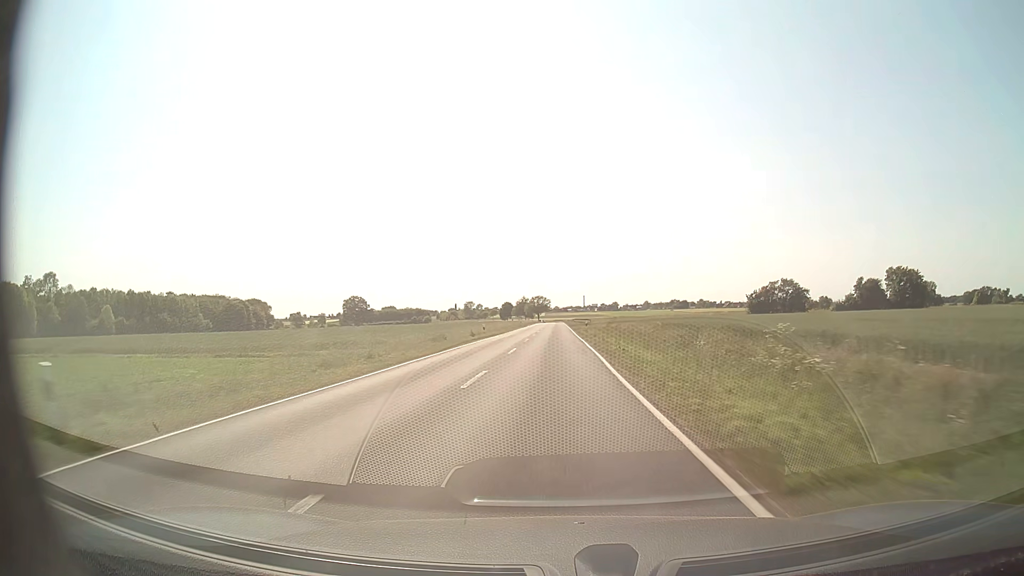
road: secondary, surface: asphalt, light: Day
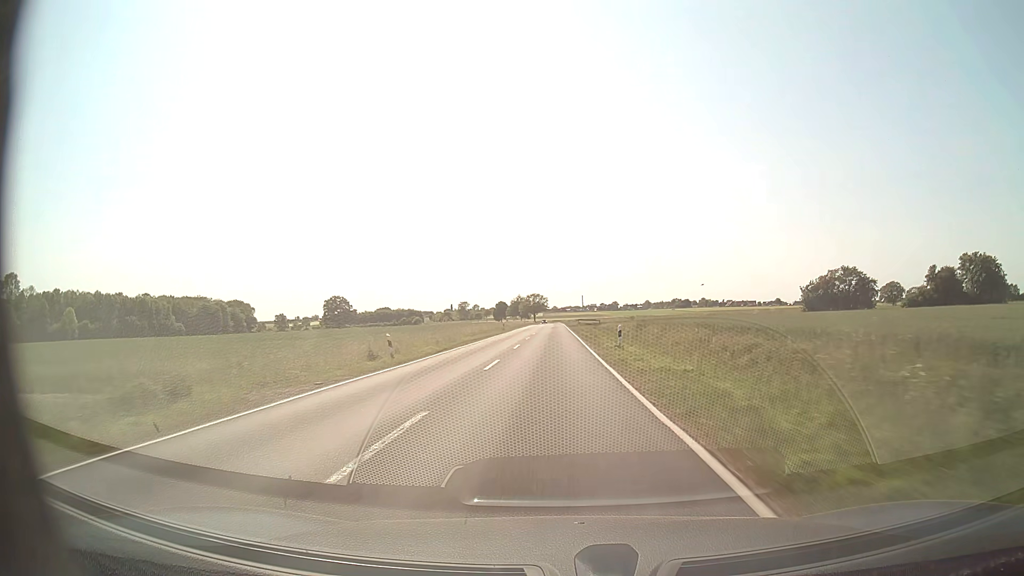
(+0.1, +31.5) m; 0°
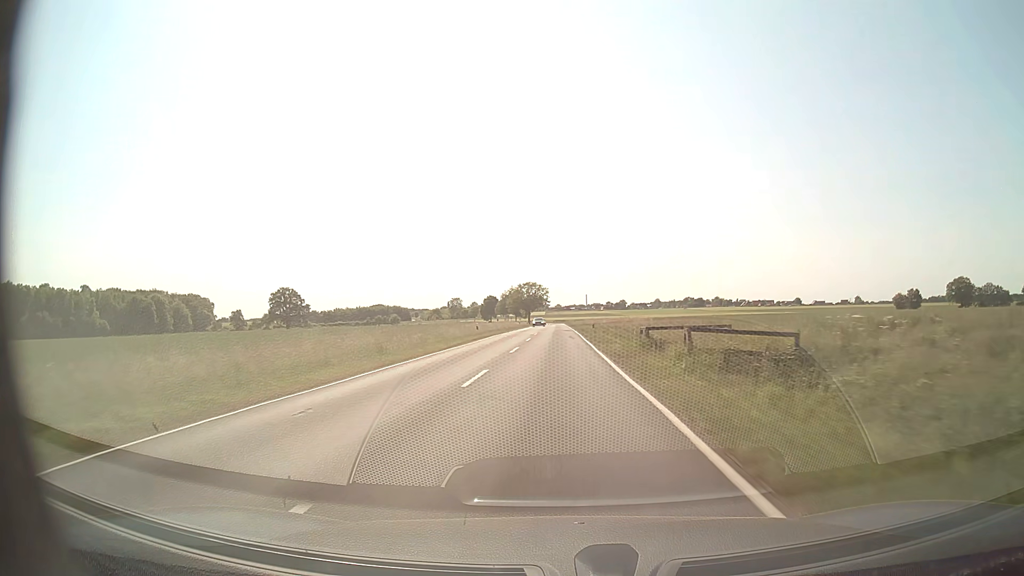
(-0.2, +76.8) m; 0°
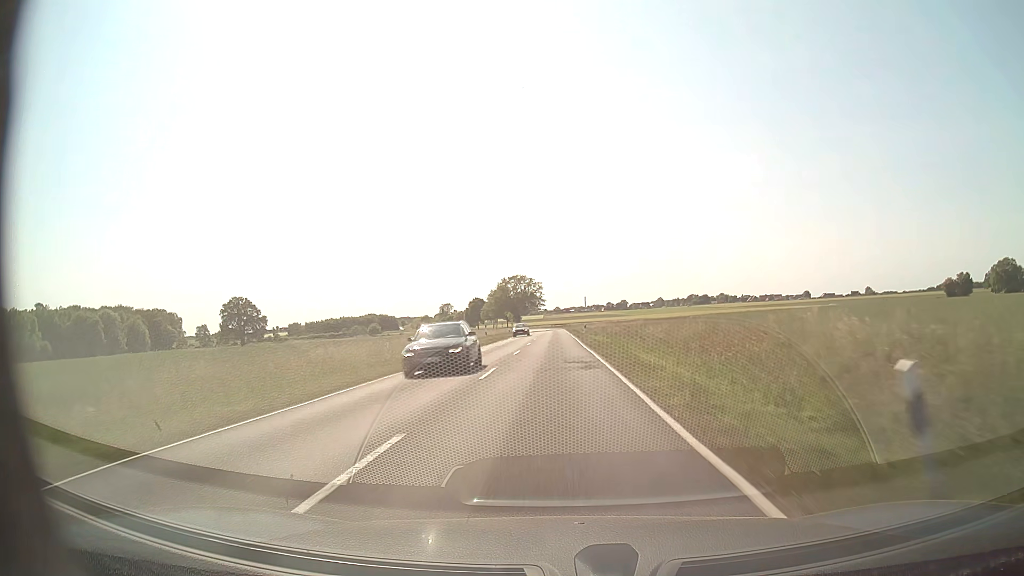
(+0.2, +44.6) m; 0°
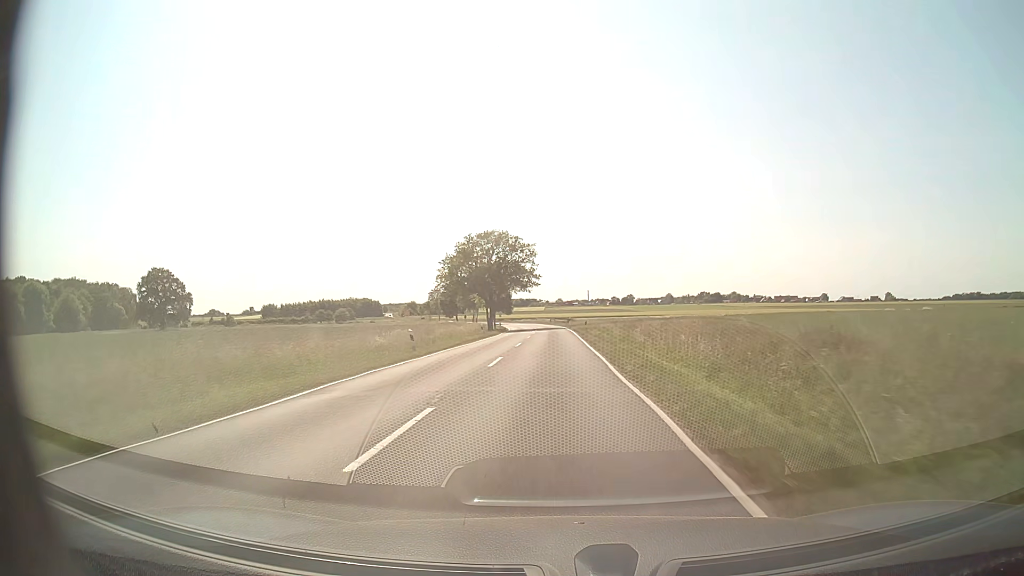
(+0.1, +58.0) m; 0°
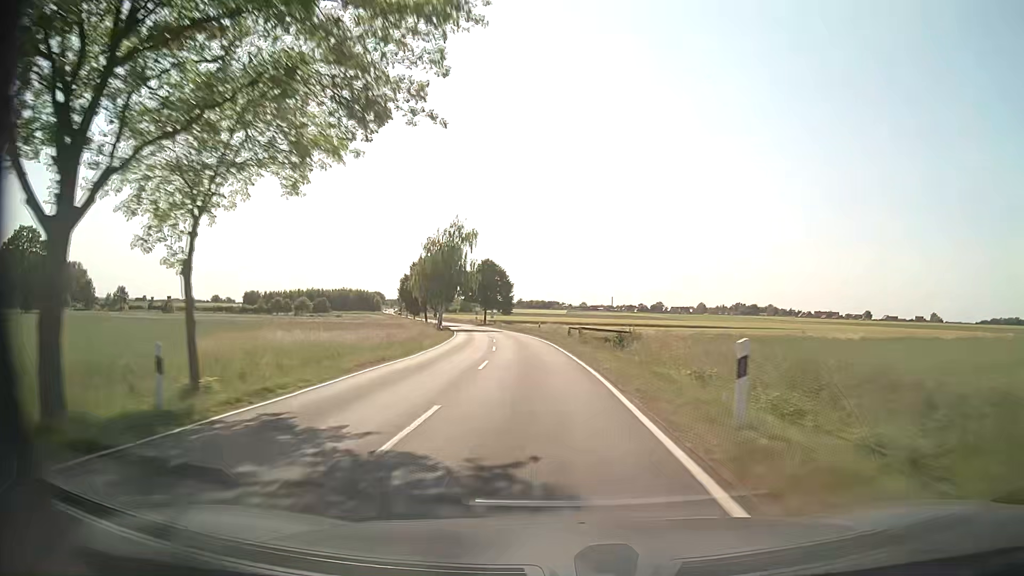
(-0.3, +71.0) m; -2°
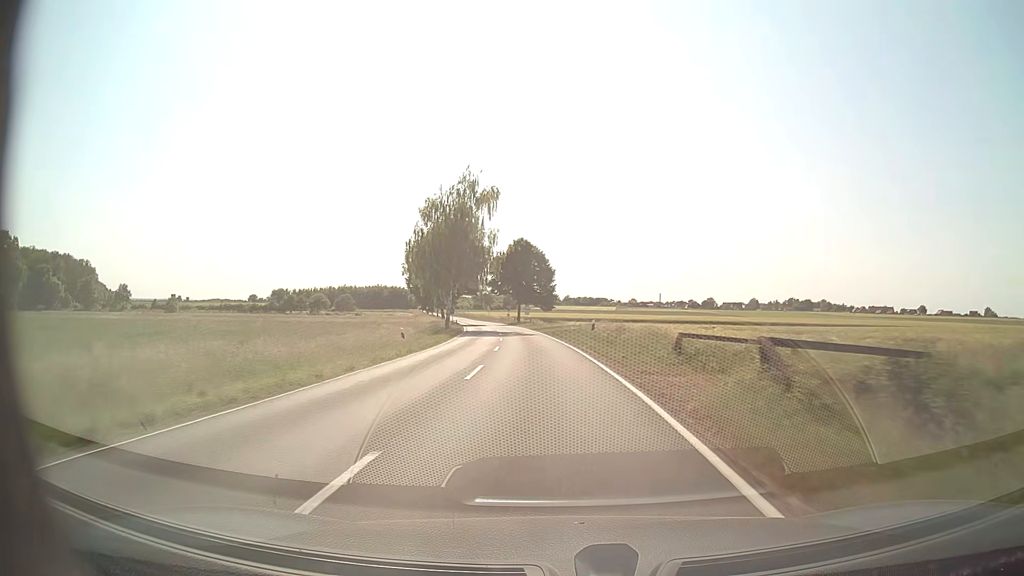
(-0.9, +28.4) m; -4°
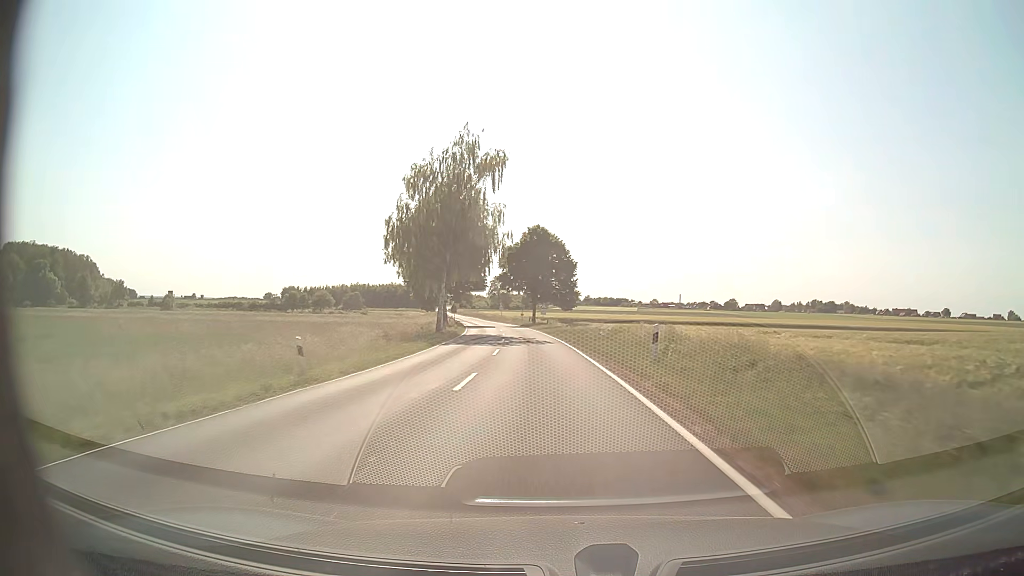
(-0.2, +14.3) m; -2°
(0, +10) (0, +20) (-1, +30) (-1, +40) (-2, +50) (-3, +60) (-4, +70) (-6, +80) (-7, +90) (-9, +99) m
